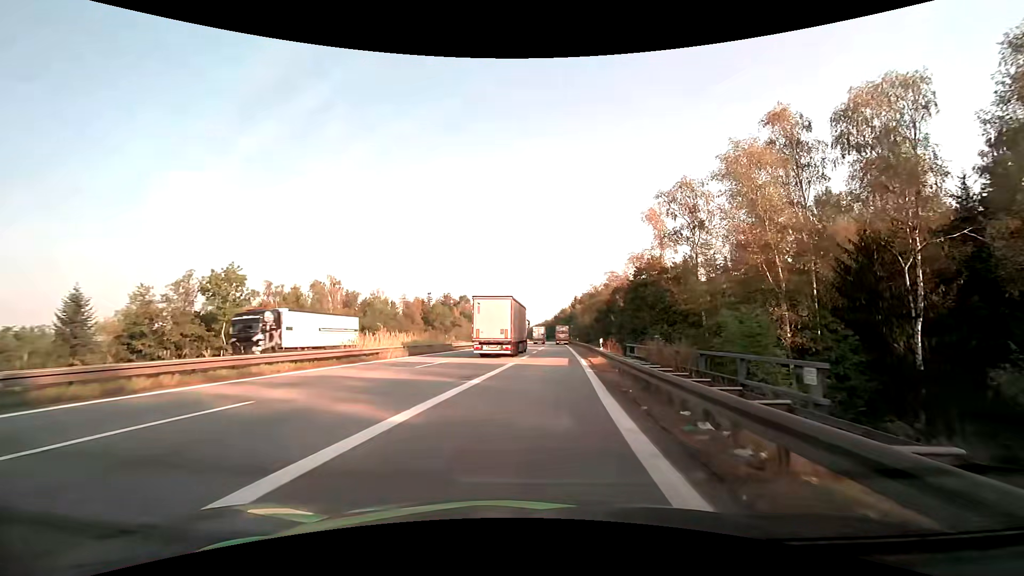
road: motorway_link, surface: asphalt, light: Day
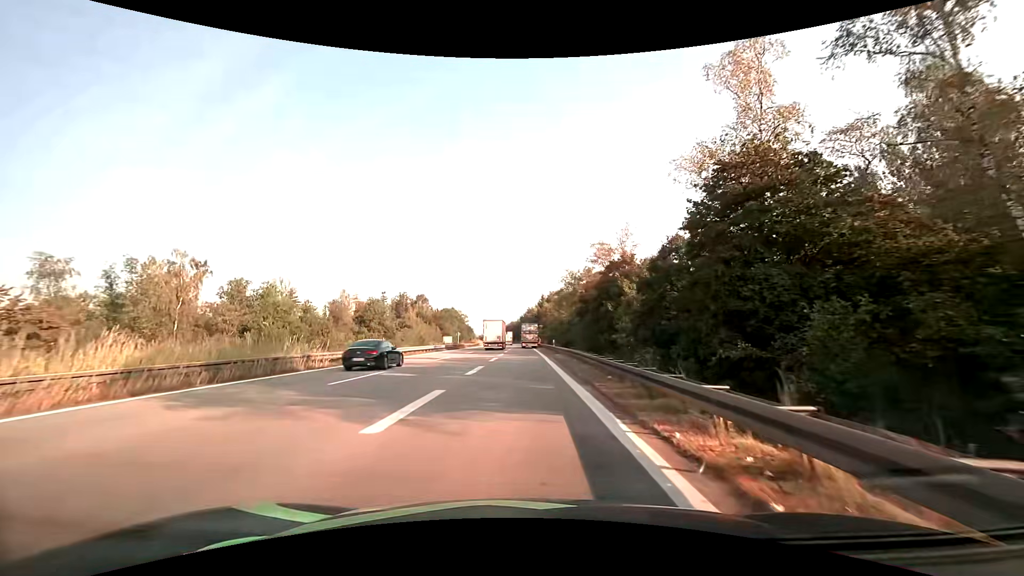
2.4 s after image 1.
(+1.3, +24.3) m; +4°
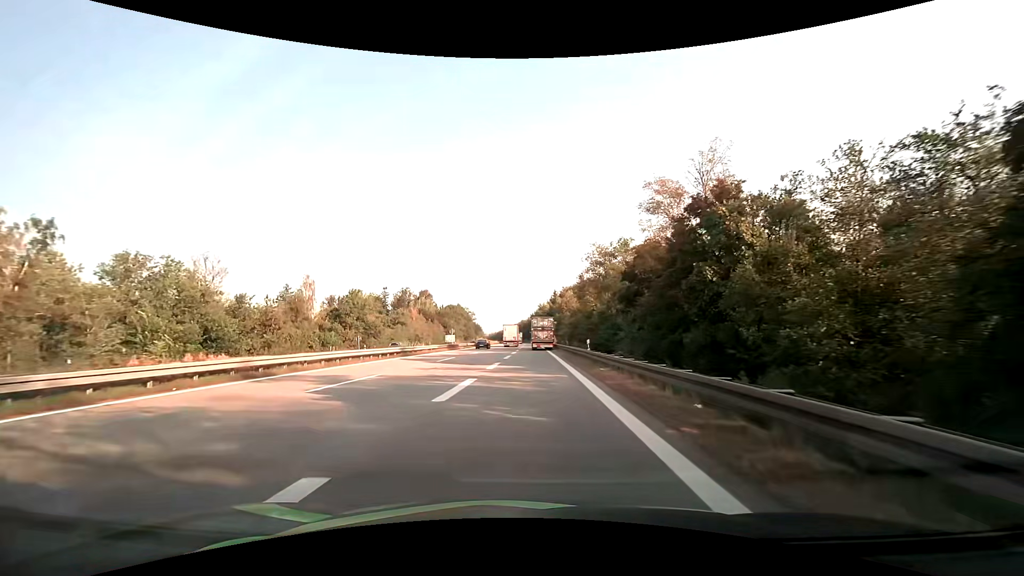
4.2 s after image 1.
(-0.2, +20.5) m; -1°
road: motorway
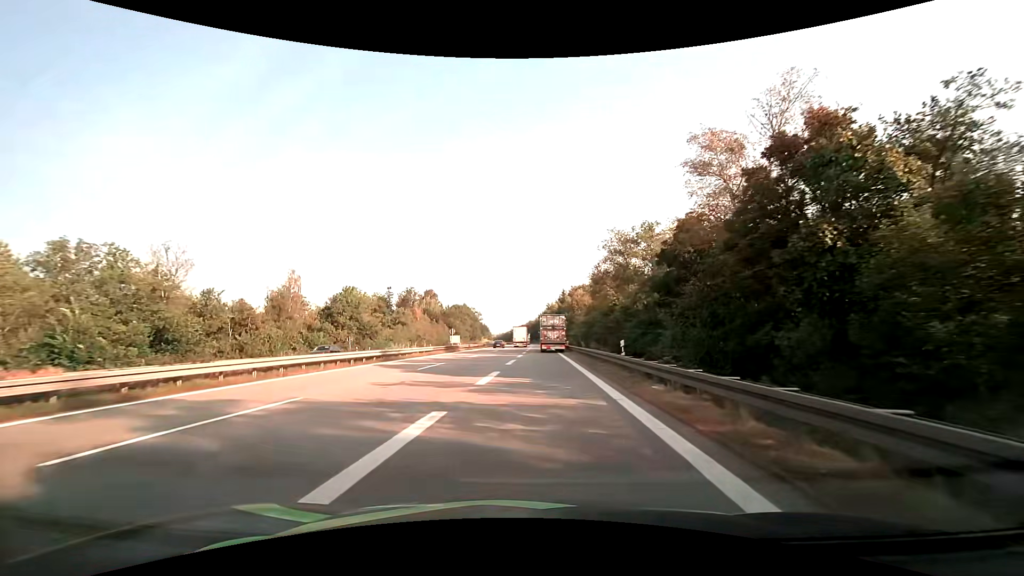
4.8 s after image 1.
(0.0, +7.5) m; 0°
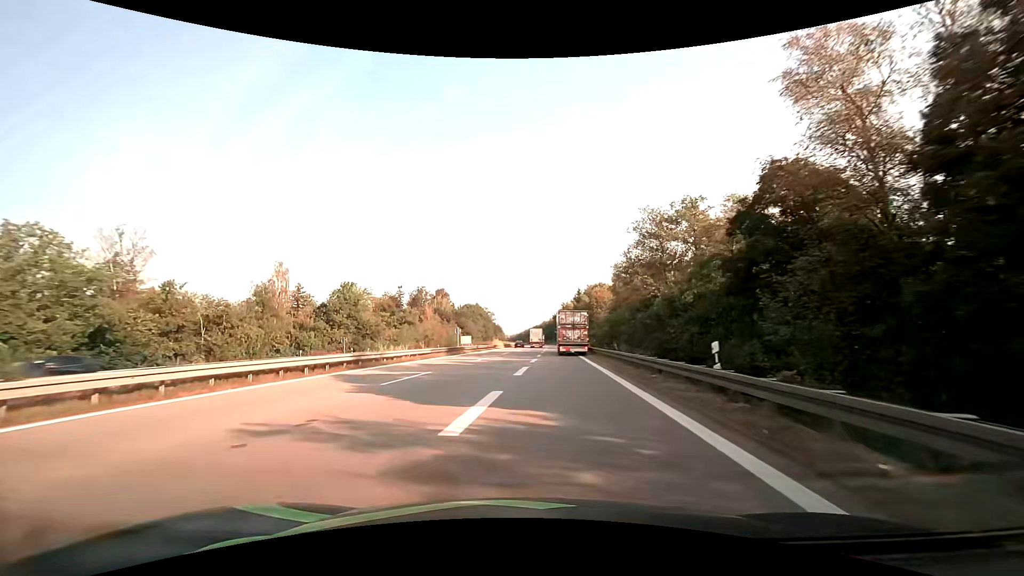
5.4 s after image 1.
(-0.1, +8.0) m; -2°
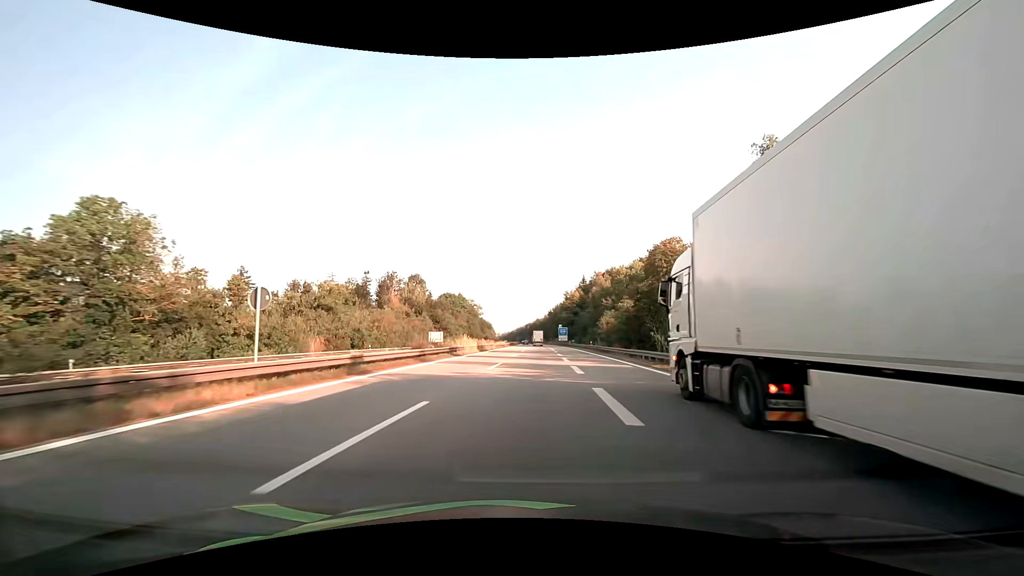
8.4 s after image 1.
(-0.4, +47.2) m; +2°
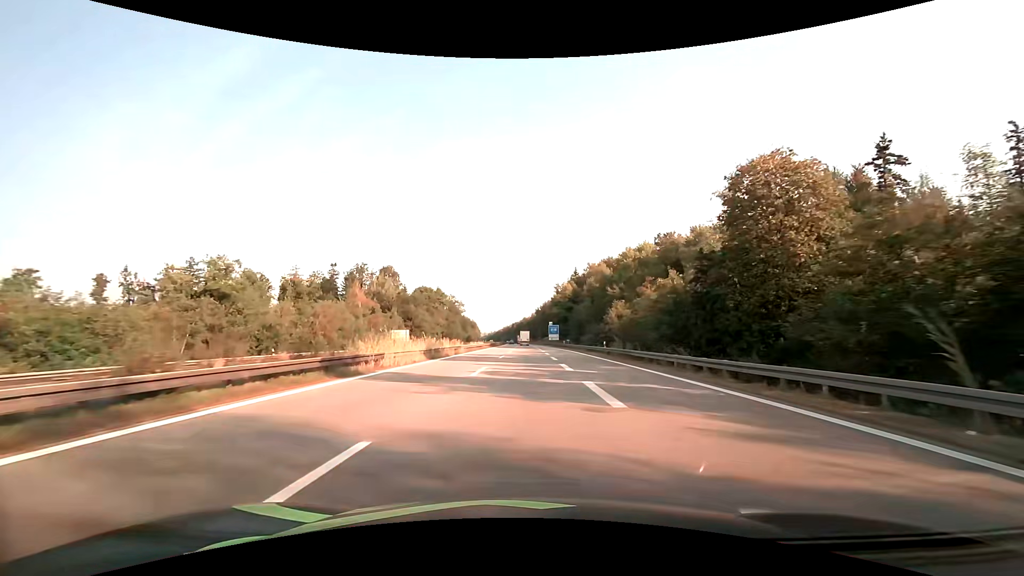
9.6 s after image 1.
(+0.1, +21.9) m; +1°
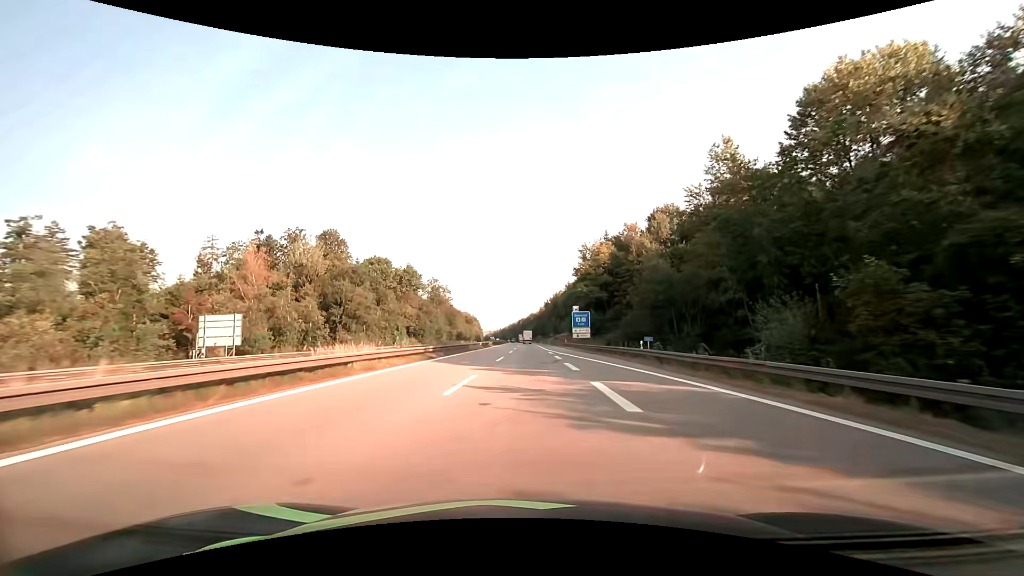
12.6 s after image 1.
(-0.1, +60.3) m; -1°
(0, +10) (0, +20) (0, +30) (0, +40) (0, +50) (0, +60) (0, +70) (0, +80) (0, +90) (0, +100) m
